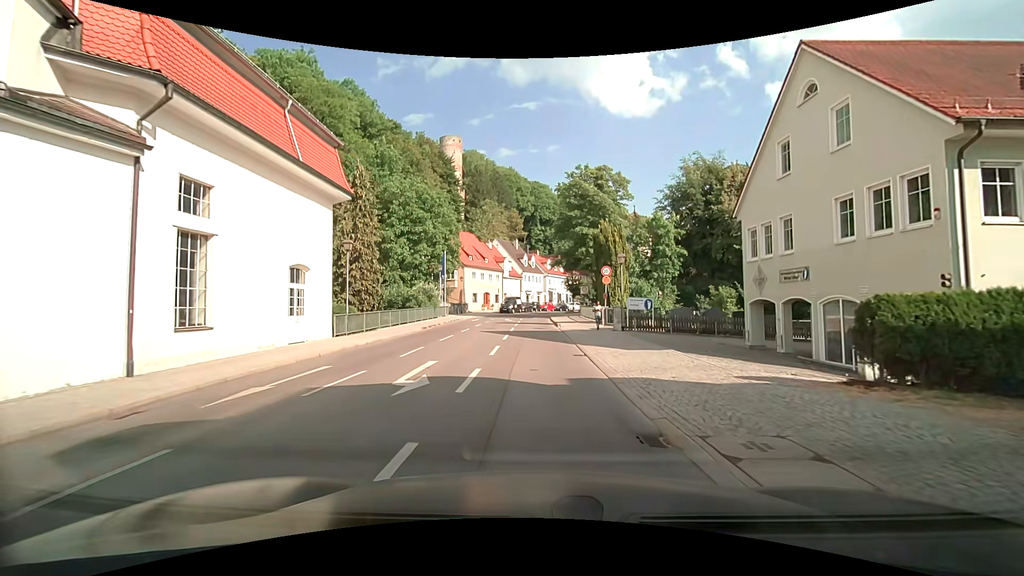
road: residential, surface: asphalt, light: Day
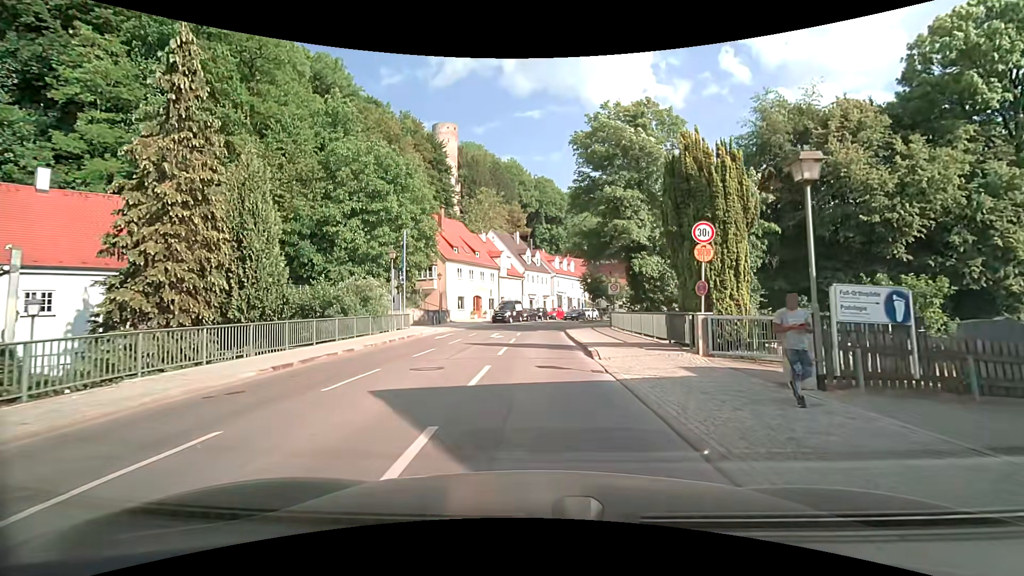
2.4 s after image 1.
(-0.6, +17.5) m; -2°
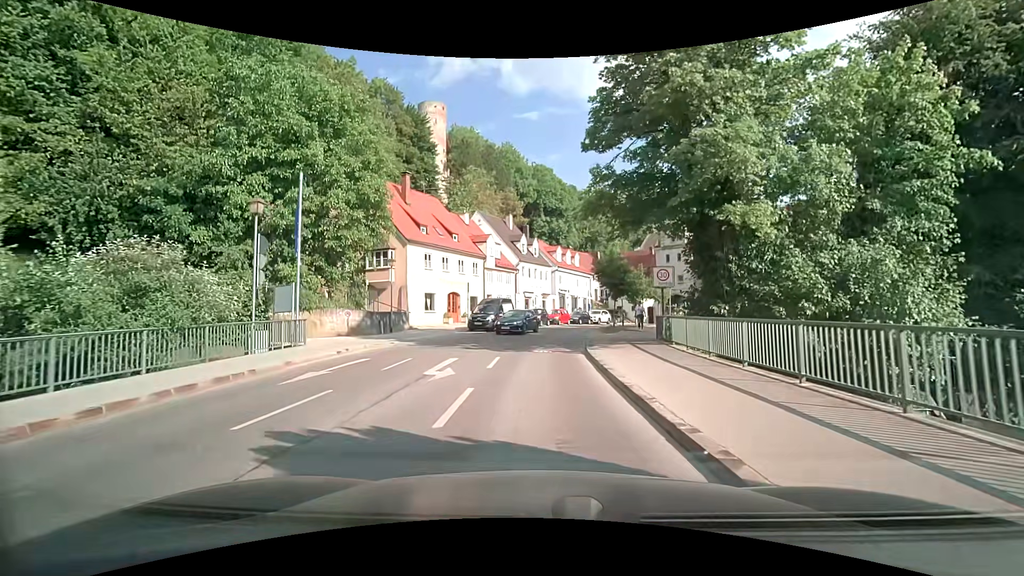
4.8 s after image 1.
(+0.1, +14.8) m; +1°
